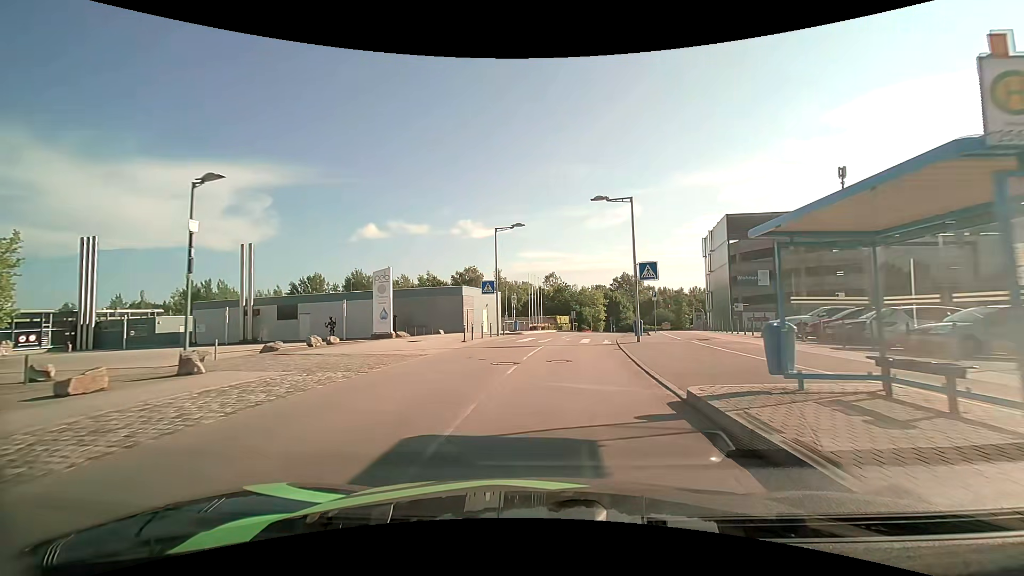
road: residential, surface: asphalt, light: Day
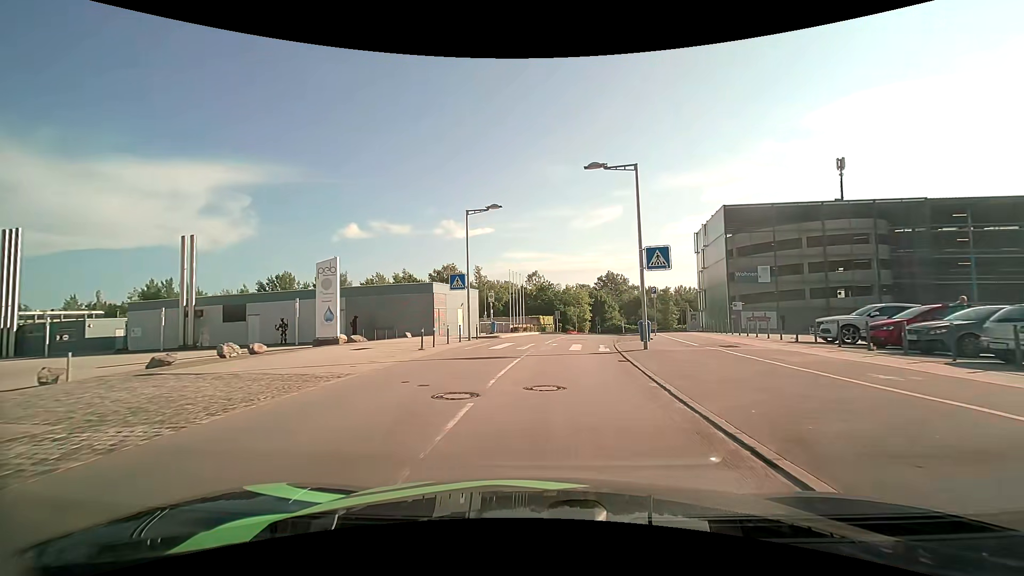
(+0.1, +5.5) m; +2°
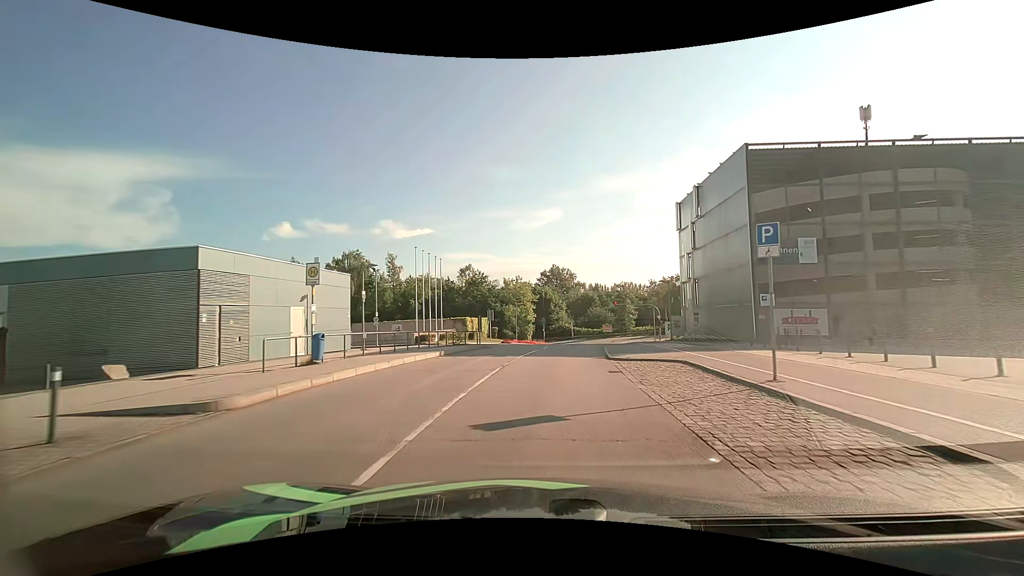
(+1.2, +22.1) m; +7°
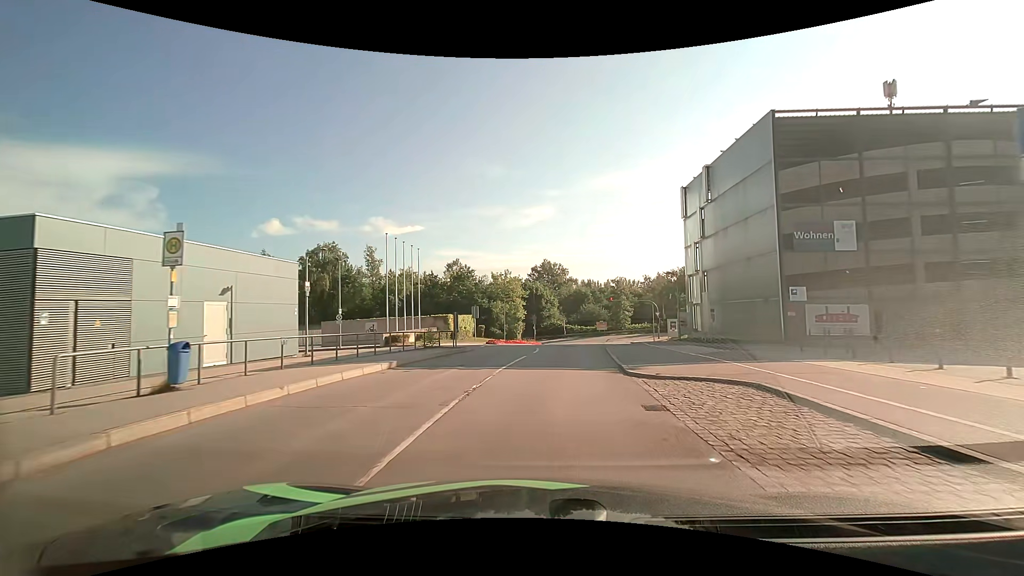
(0.0, +5.5) m; +1°
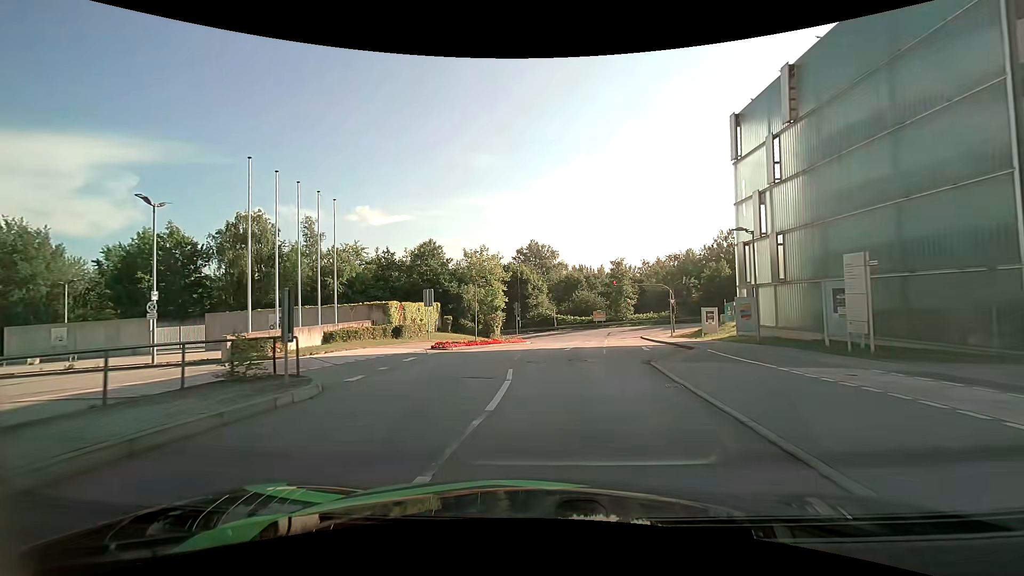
(+0.3, +15.5) m; +2°
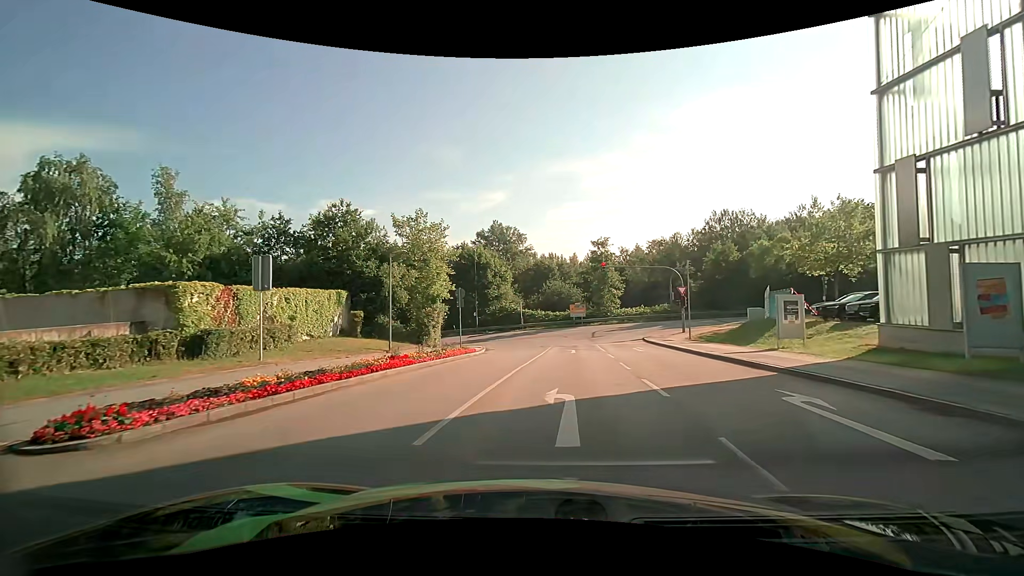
(+0.3, +17.0) m; +4°
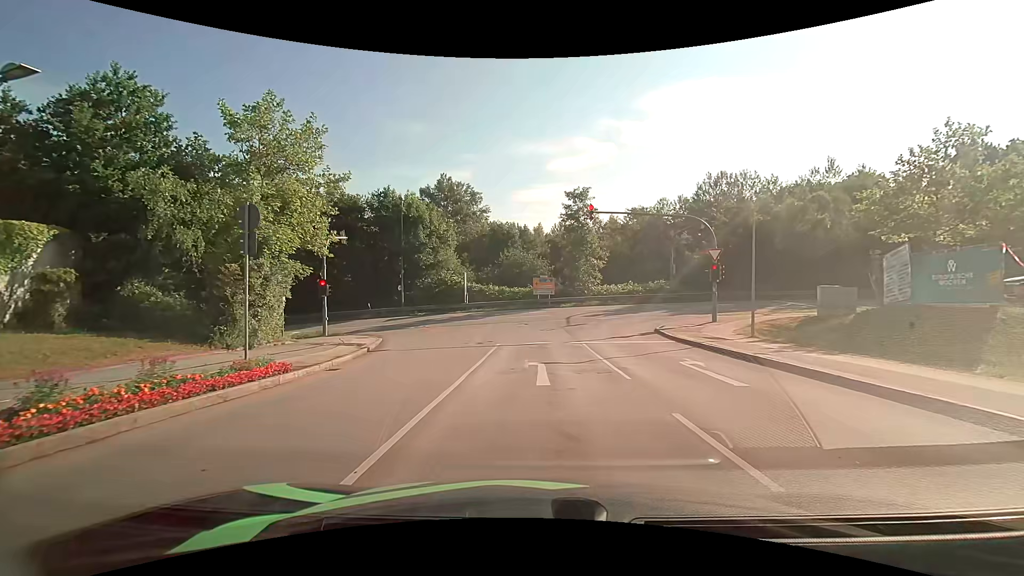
(+0.7, +17.1) m; +3°
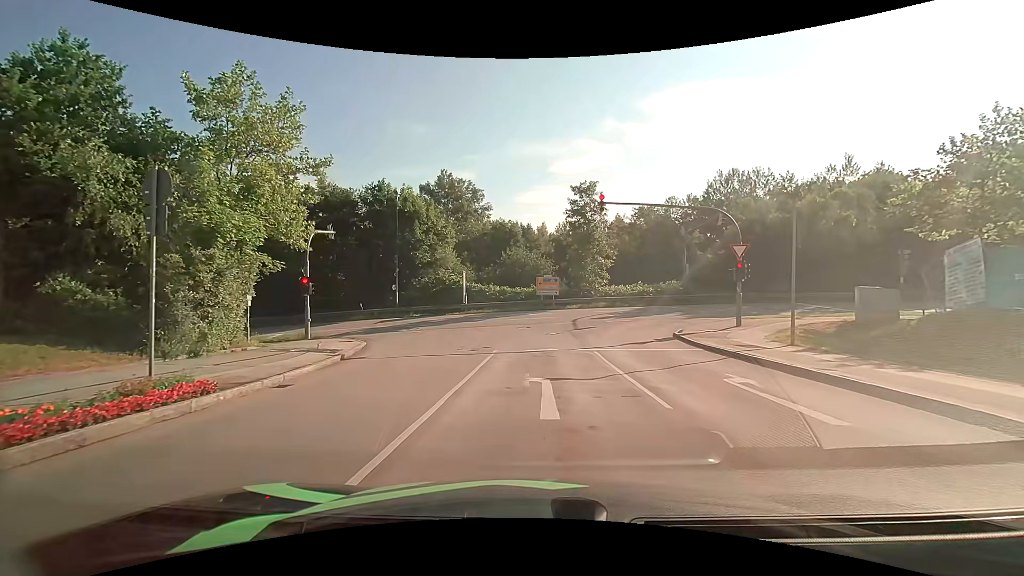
(0.0, +2.7) m; 0°
(0, +10) (+1, +20) (-2, +30) (-9, +36) (-19, +38) (-29, +37) (-39, +36) (-49, +36) (-59, +35) (-69, +34) m
